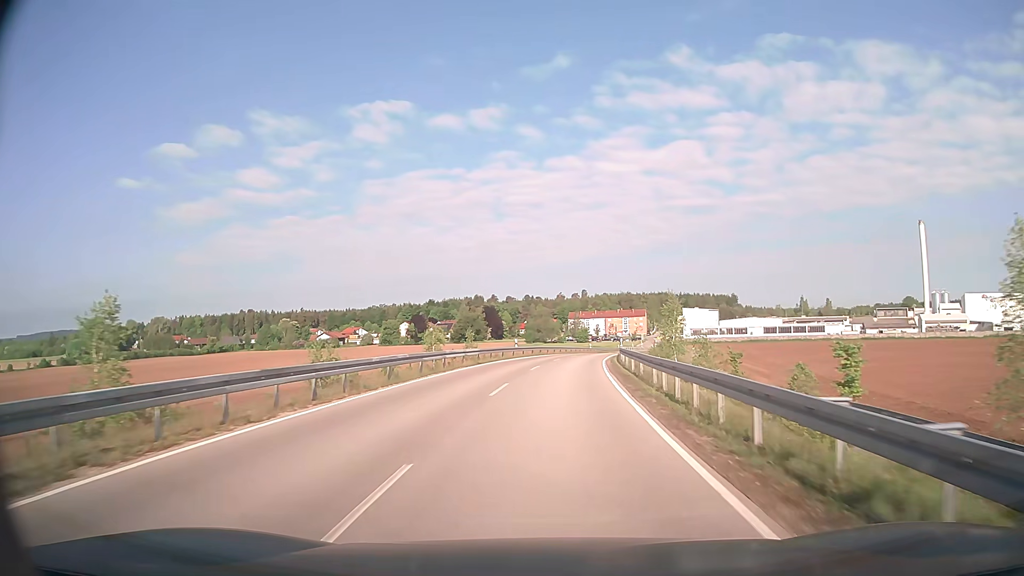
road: unclassified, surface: asphalt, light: Day
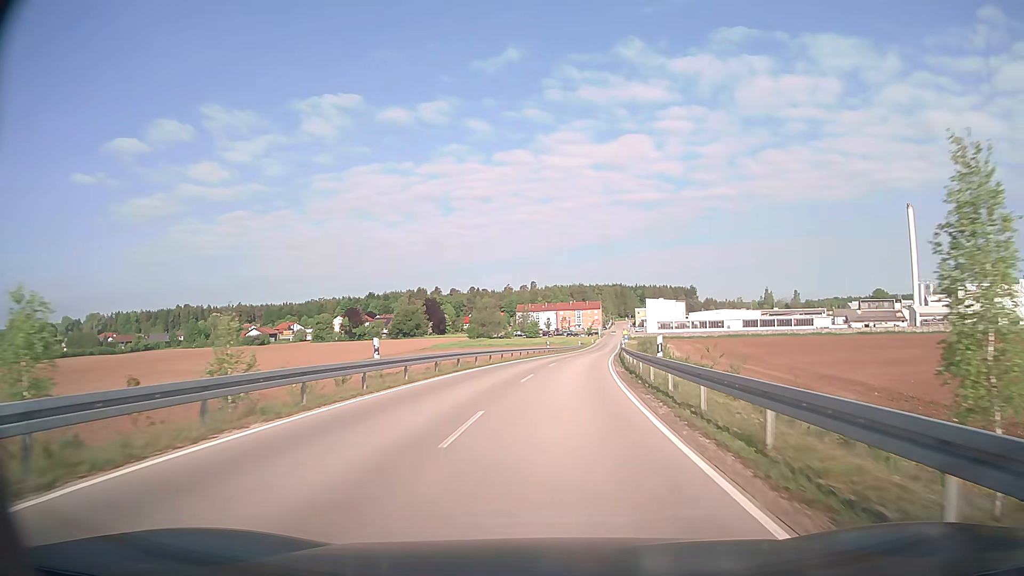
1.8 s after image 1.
(+1.0, +30.6) m; +4°
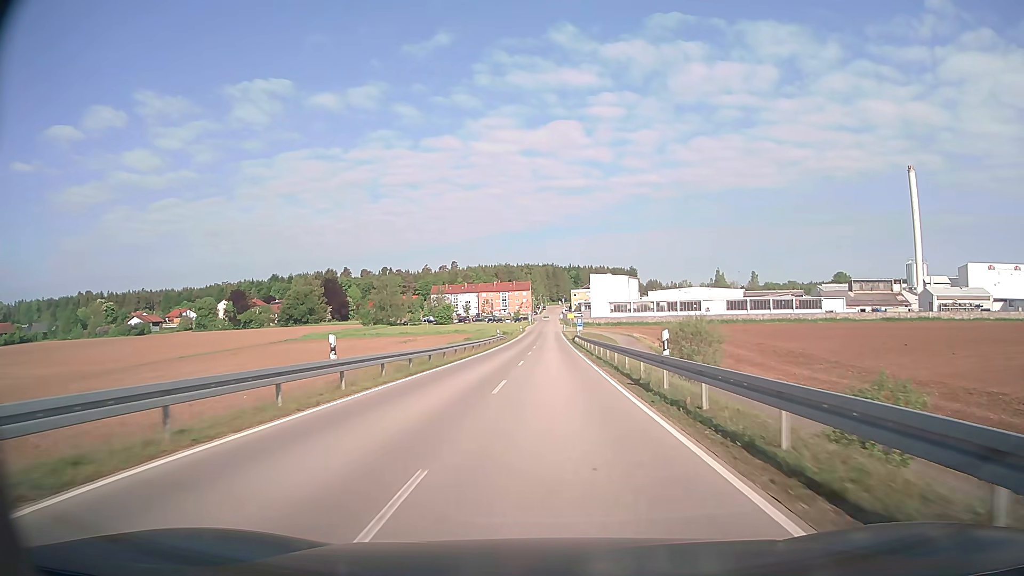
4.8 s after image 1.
(+3.5, +52.7) m; +6°
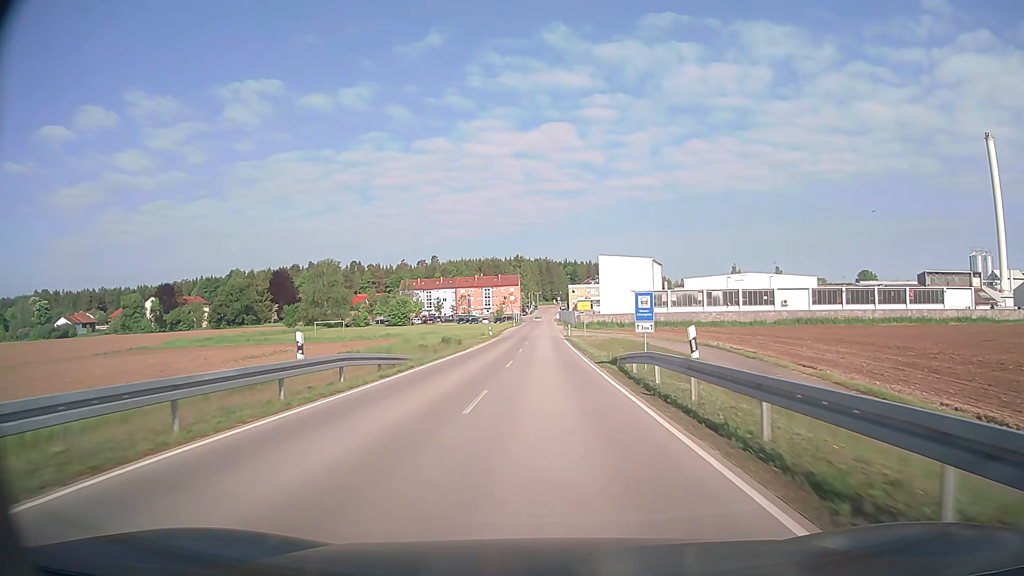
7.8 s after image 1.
(+0.4, +51.3) m; +1°
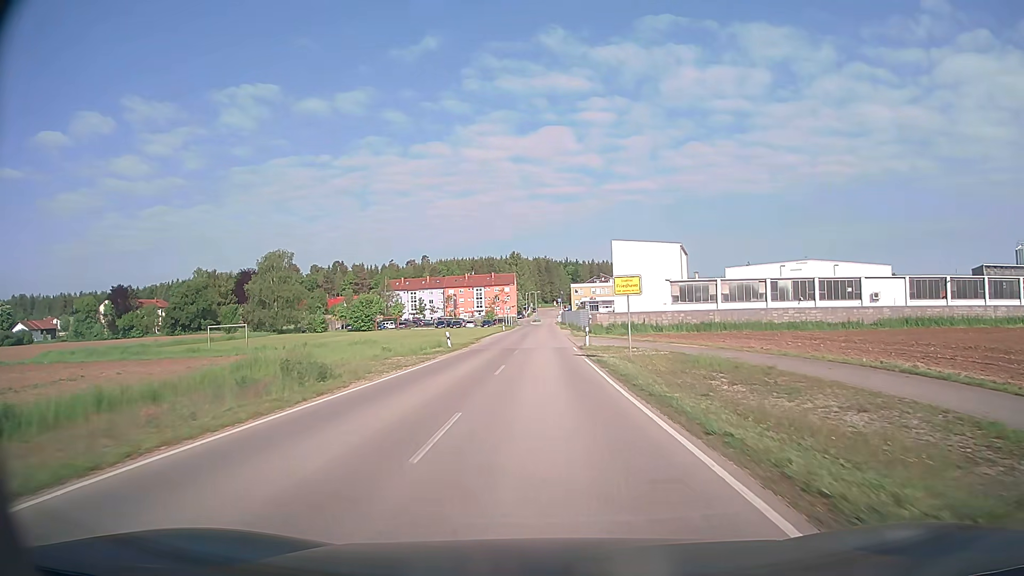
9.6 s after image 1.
(0.0, +27.4) m; 0°
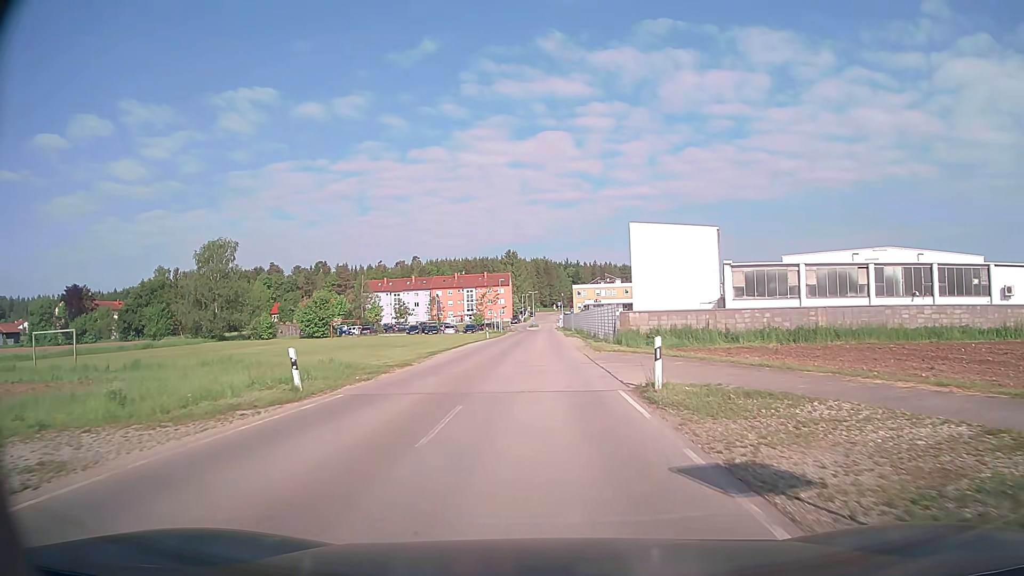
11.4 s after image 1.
(+0.1, +22.4) m; 0°
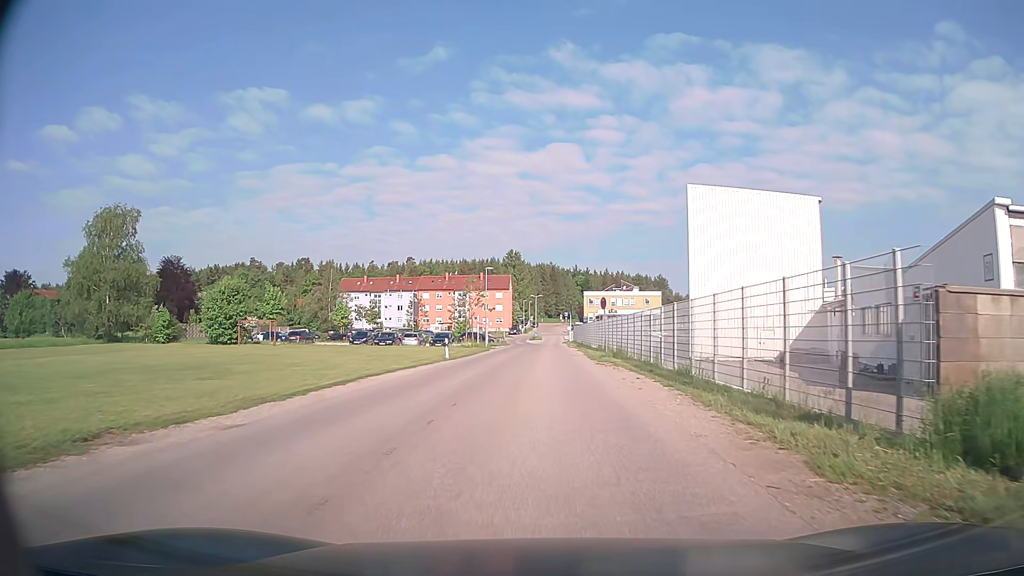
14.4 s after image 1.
(0.0, +28.7) m; 0°
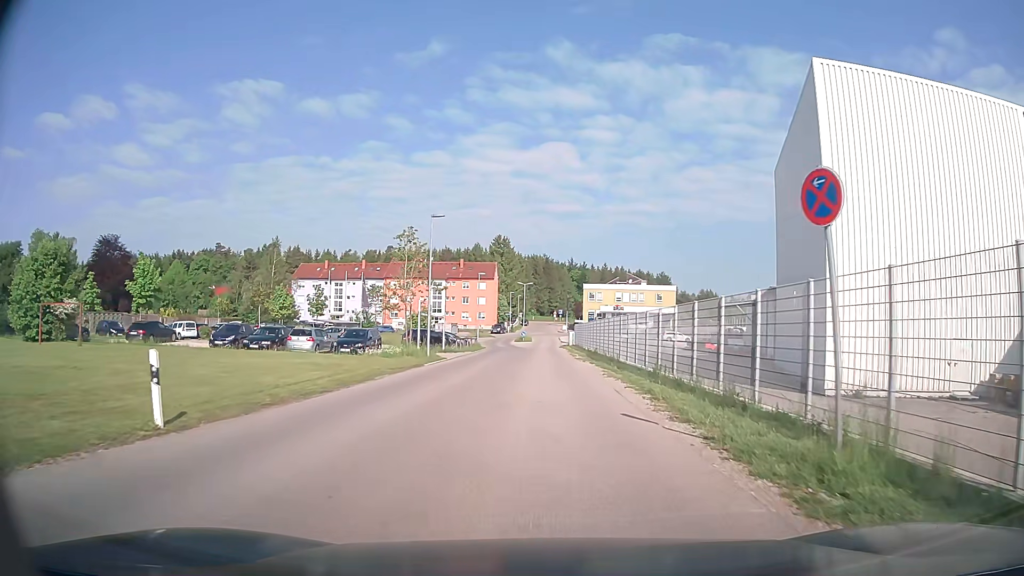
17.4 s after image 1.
(+0.1, +26.7) m; +1°
(0, +10) (0, +20) (0, +30) (0, +40) (0, +50) (0, +60) (0, +70) (0, +80) (0, +90) (0, +100) m
